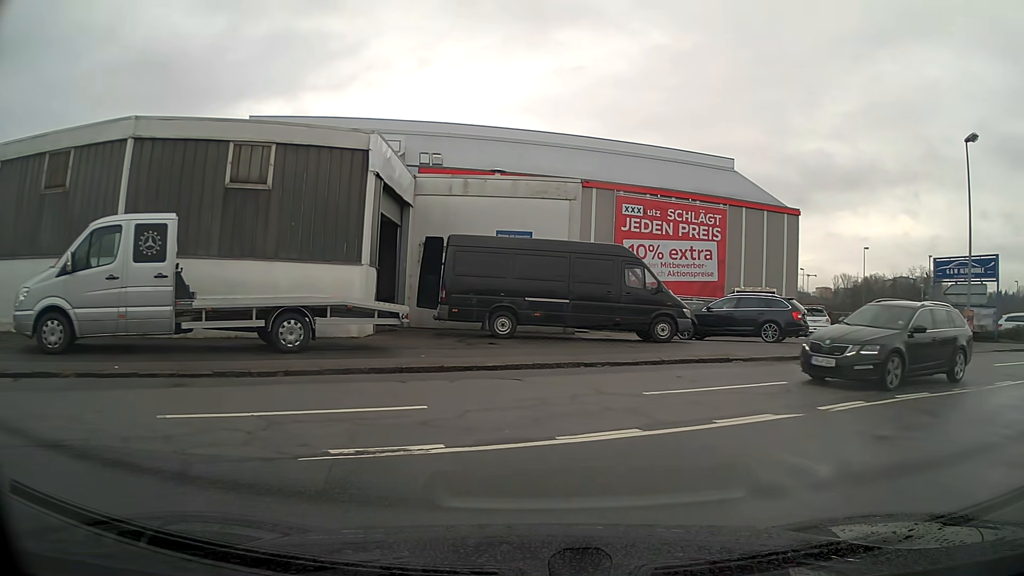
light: Day
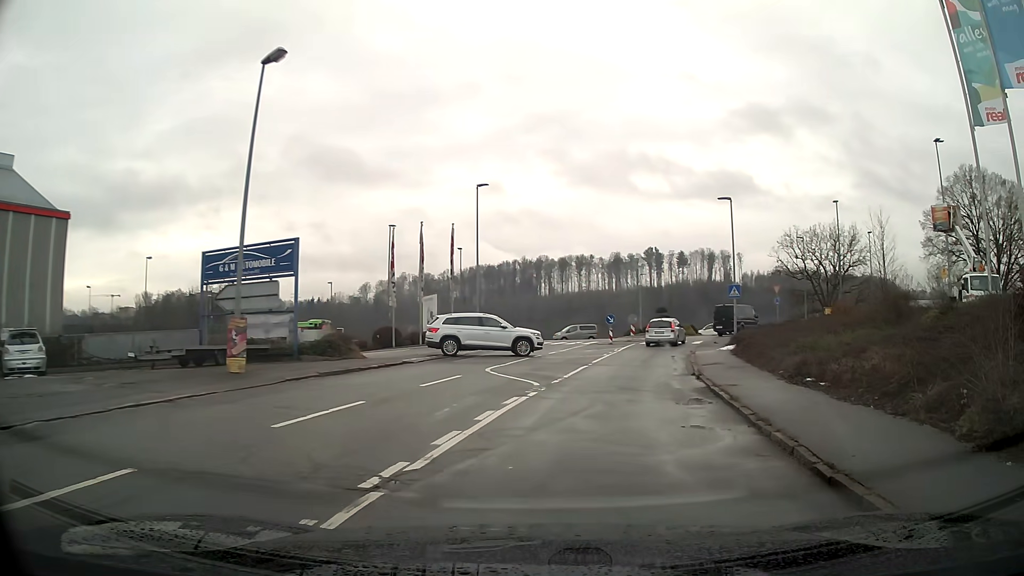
(+5.6, +8.8) m; +57°
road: residential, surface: asphalt
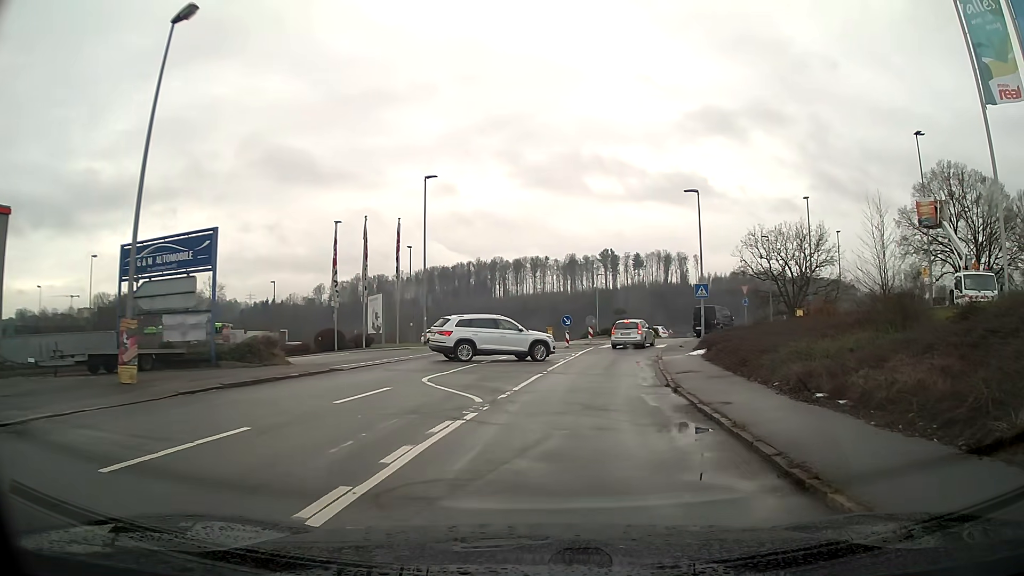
(+0.1, +3.0) m; +3°
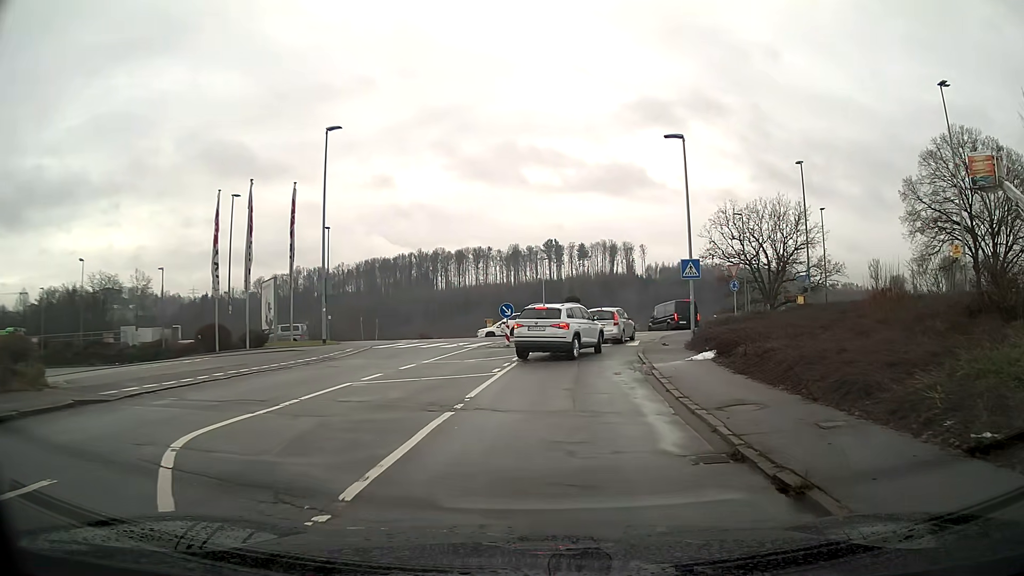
(+0.5, +9.4) m; +4°
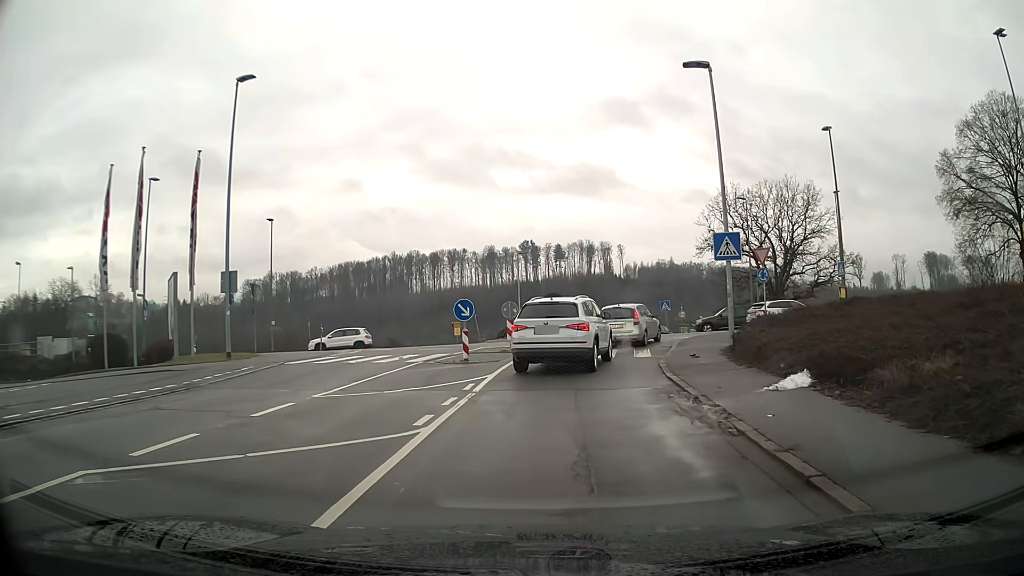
(+0.1, +7.9) m; +2°
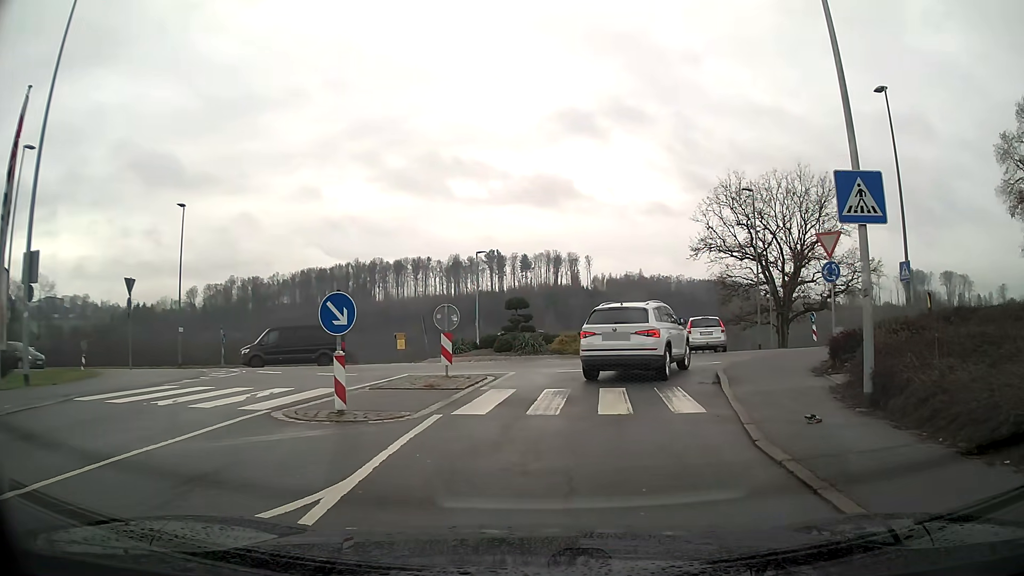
(+0.2, +9.4) m; +3°
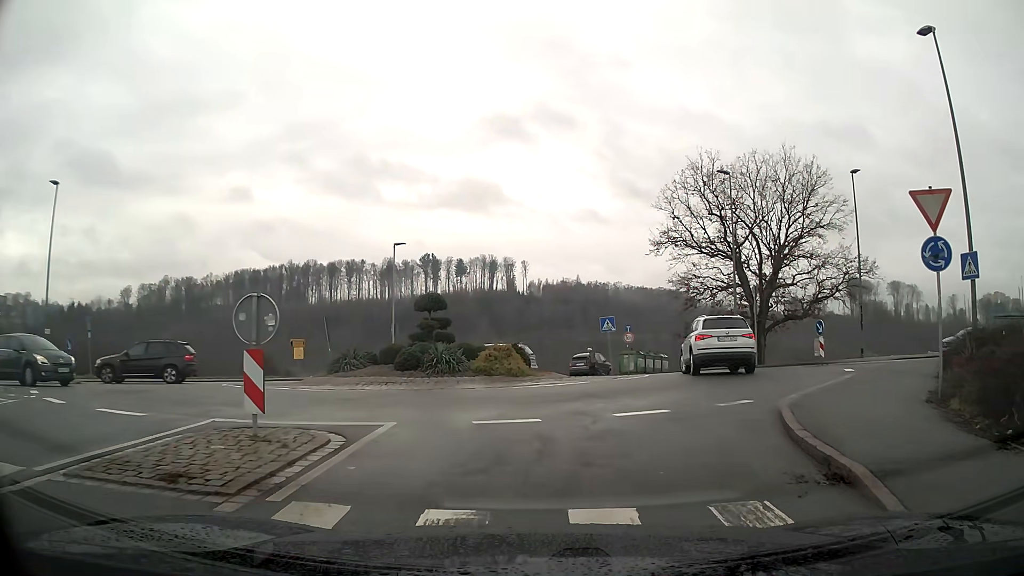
(+0.4, +8.1) m; +6°
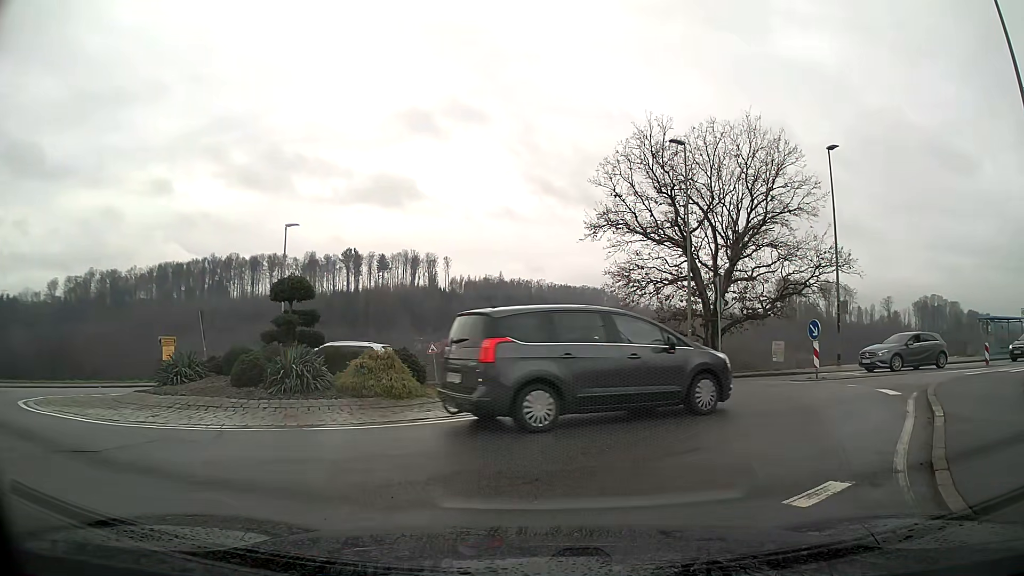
(+0.3, +6.0) m; +5°
(+2, +10) (+3, +19) (-5, +25) (-14, +22) (-23, +17) (-32, +14) (-42, +12) (-52, +10) (-61, +8) (-71, +5) m
